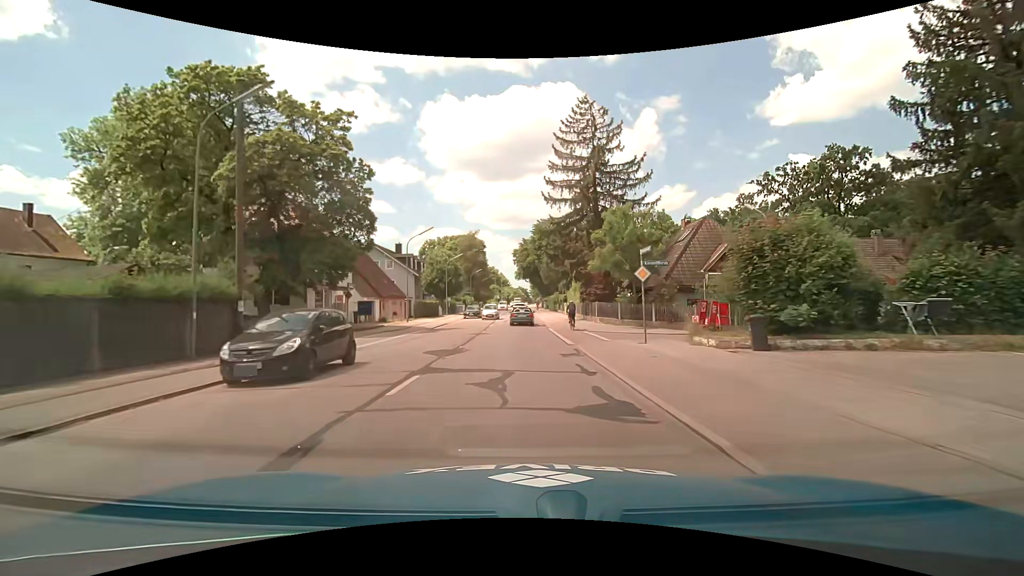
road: tertiary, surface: asphalt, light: Day
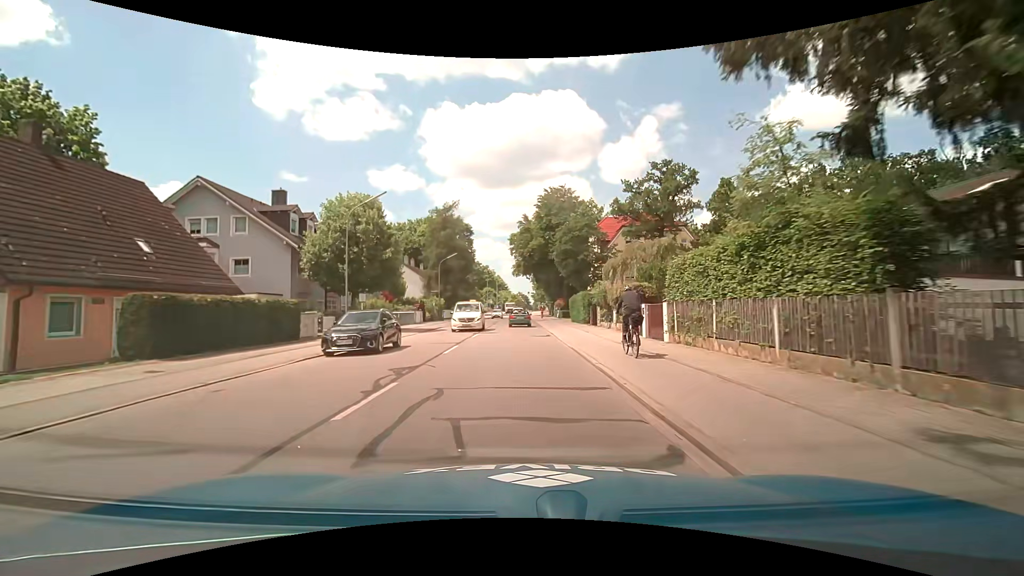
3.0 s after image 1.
(-0.2, +38.0) m; 0°
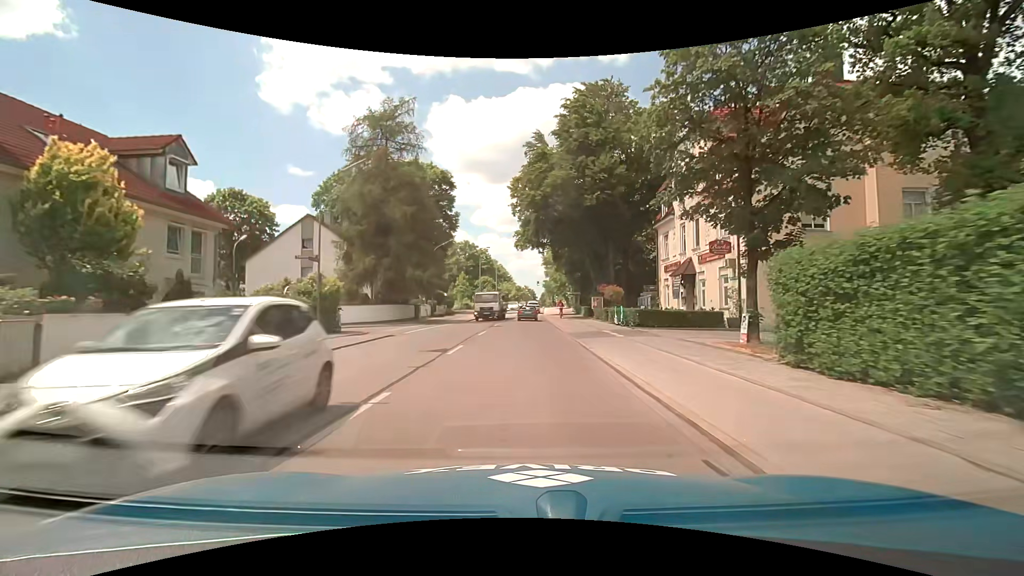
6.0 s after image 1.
(-0.5, +37.7) m; -1°
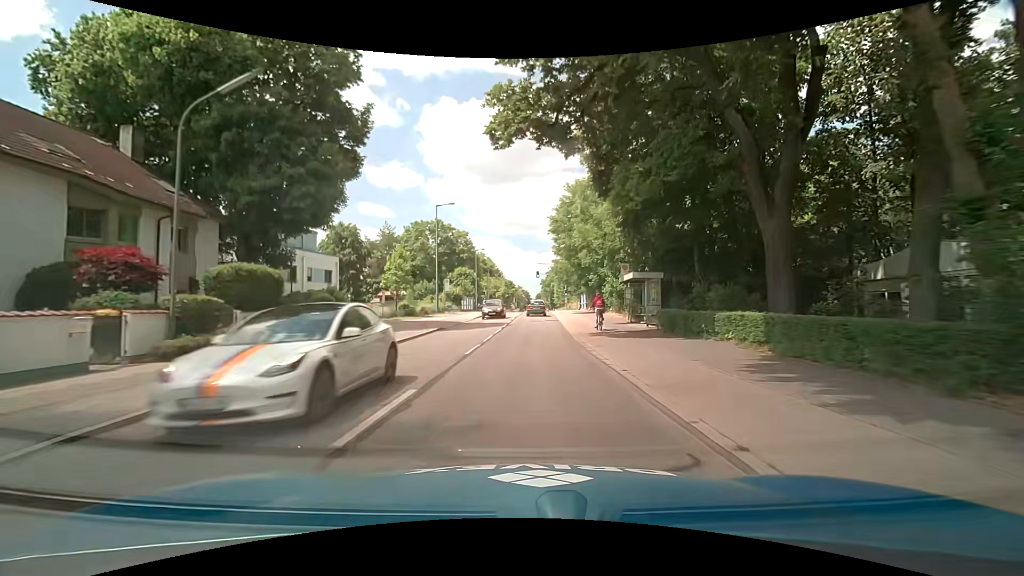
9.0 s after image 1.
(+0.1, +38.0) m; +1°
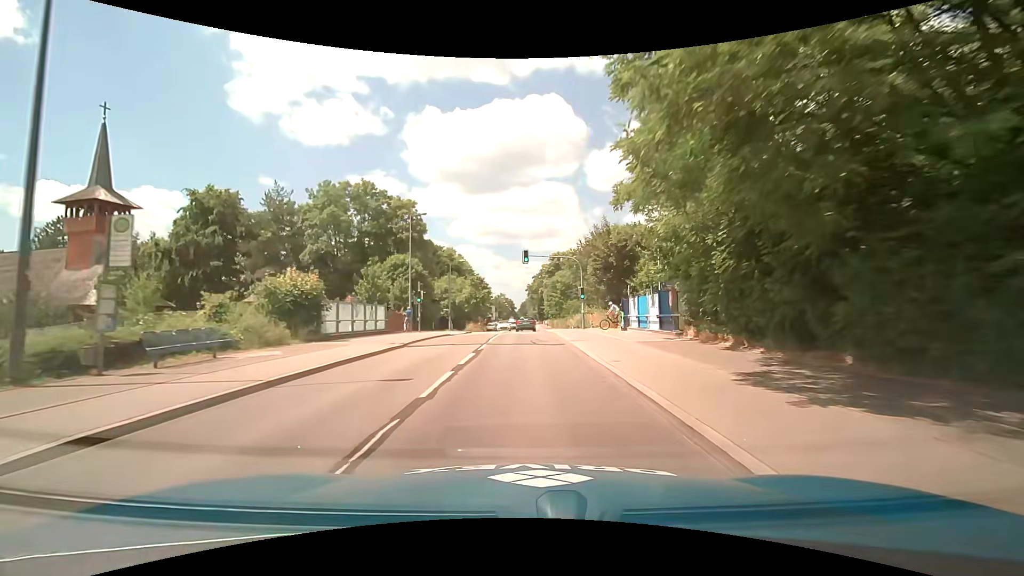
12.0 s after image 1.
(+0.6, +37.8) m; +2°
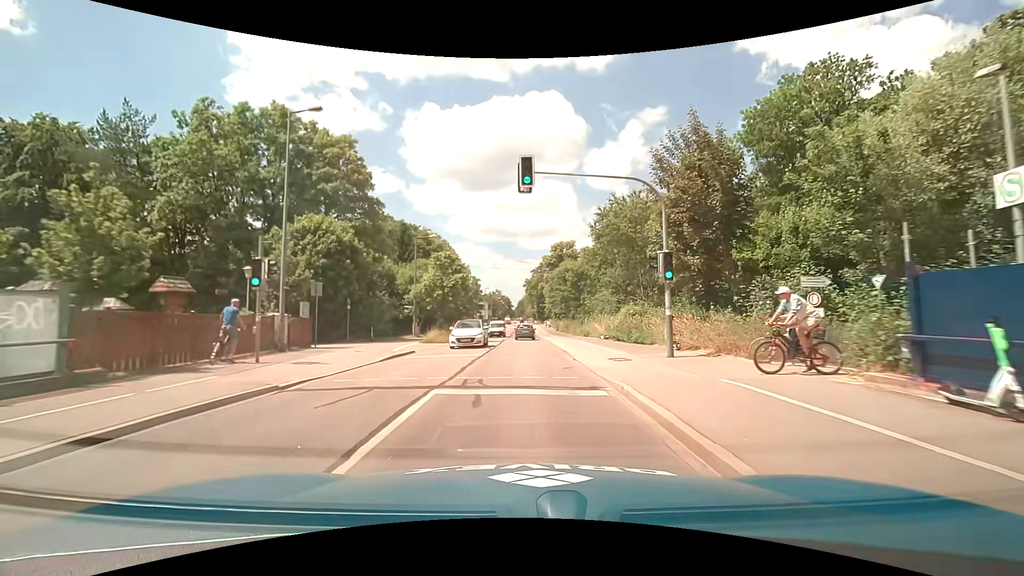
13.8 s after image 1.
(-0.1, +22.6) m; 0°
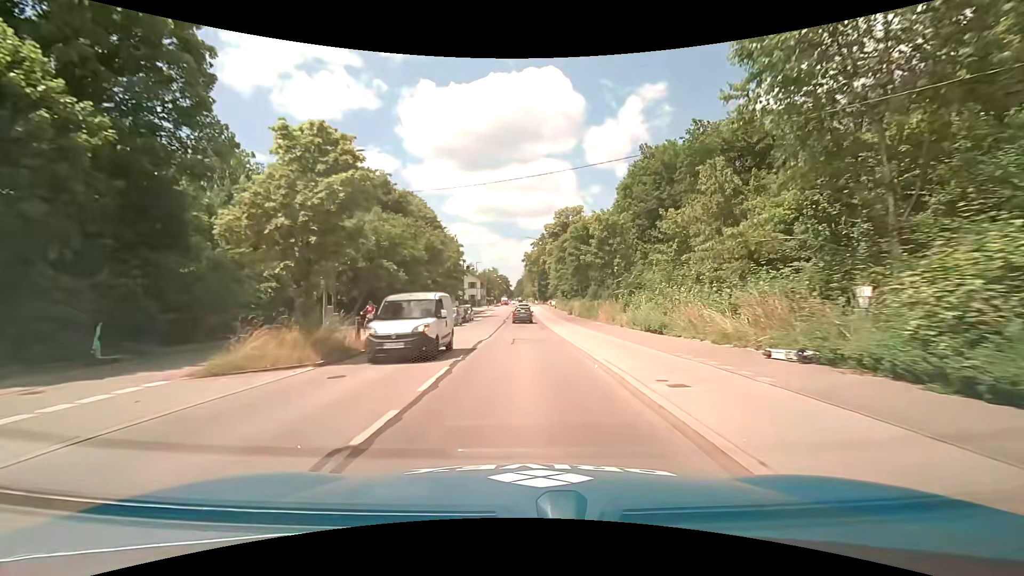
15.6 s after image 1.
(0.0, +23.1) m; 0°
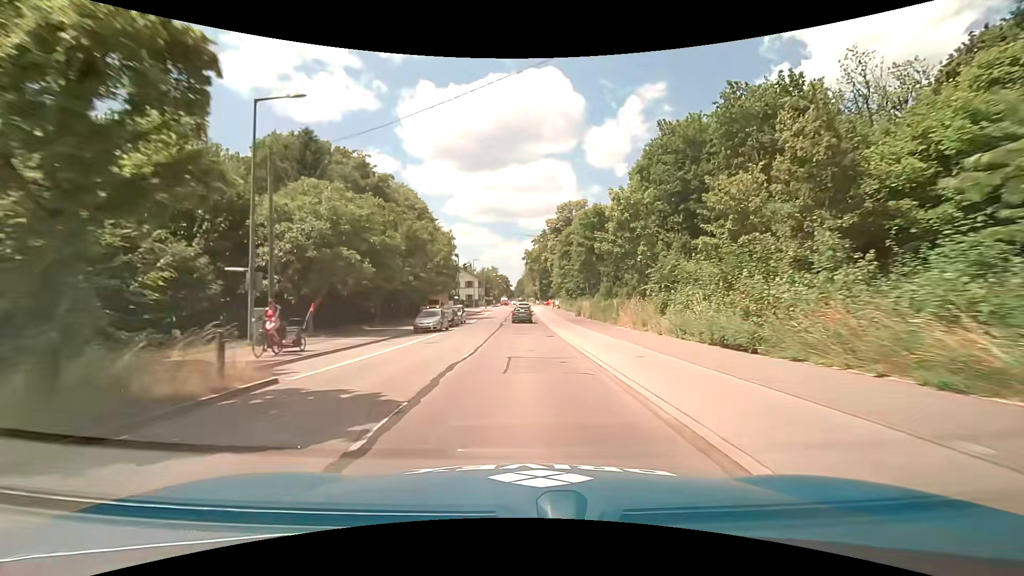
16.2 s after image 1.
(0.0, +7.8) m; 0°
(0, +10) (0, +20) (0, +30) (0, +40) (0, +50) (0, +60) (0, +70) (0, +80) (0, +90) (0, +100) m
